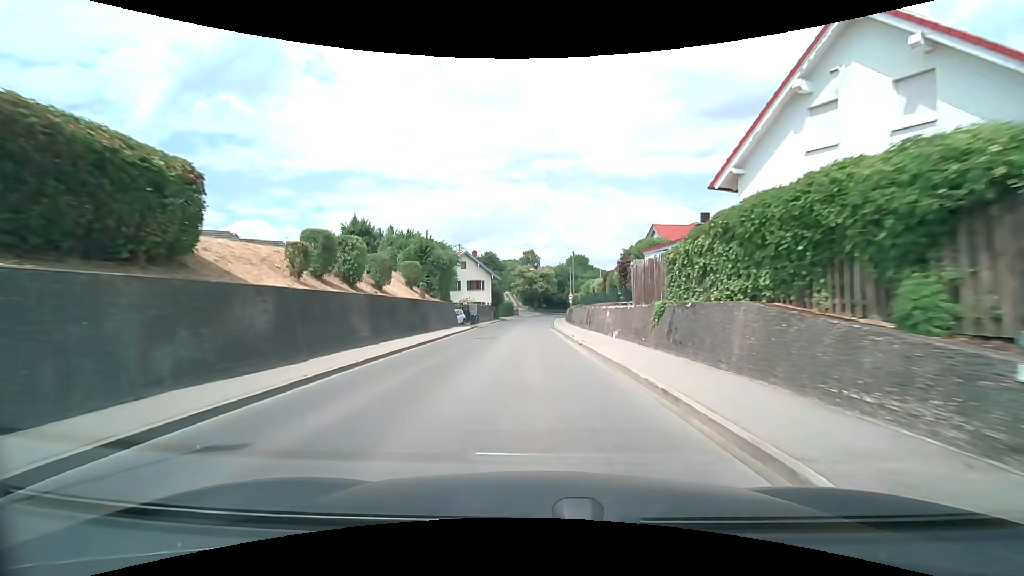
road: secondary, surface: asphalt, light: Day
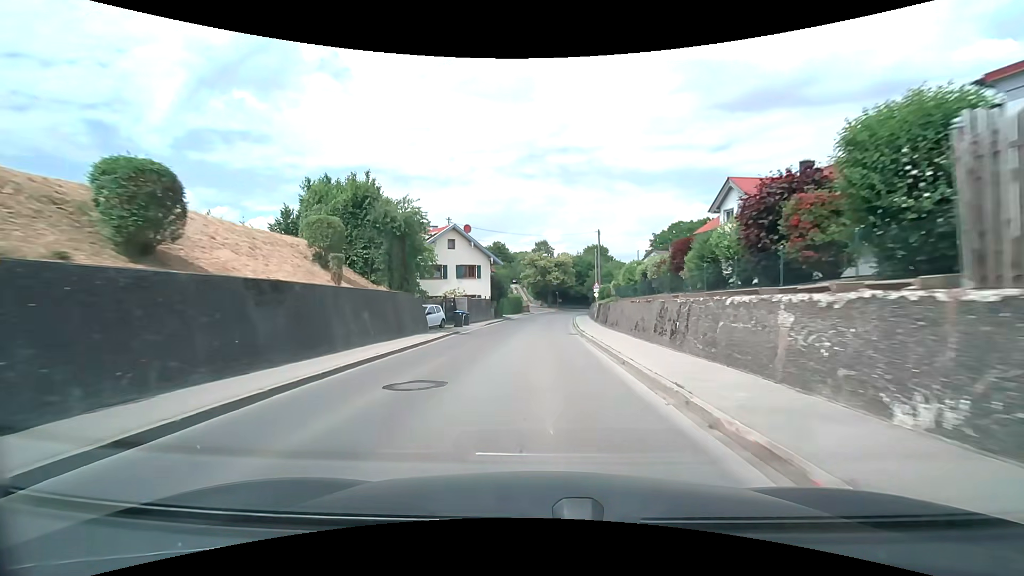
(-0.2, +16.3) m; -1°
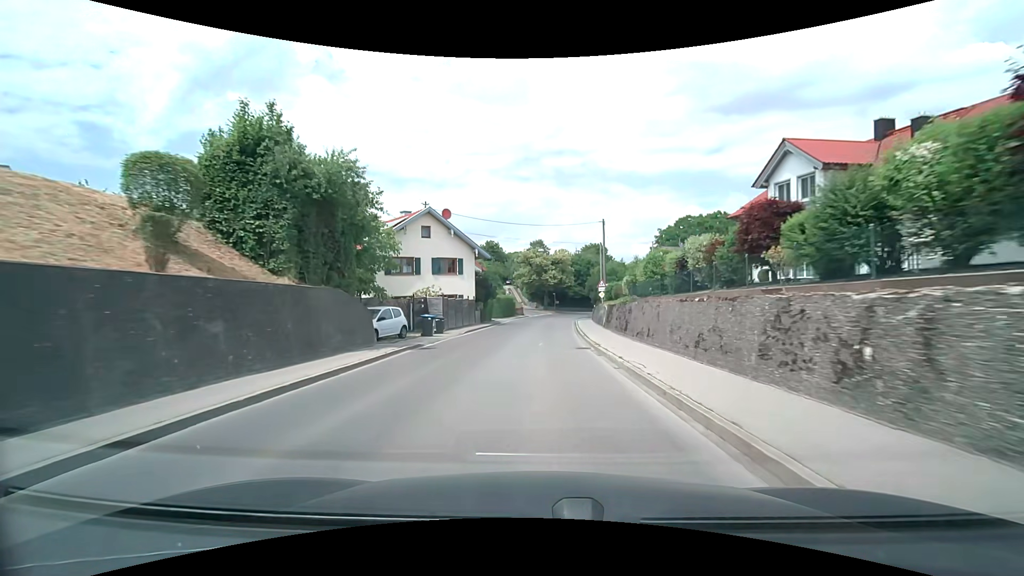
(0.0, +8.2) m; +1°
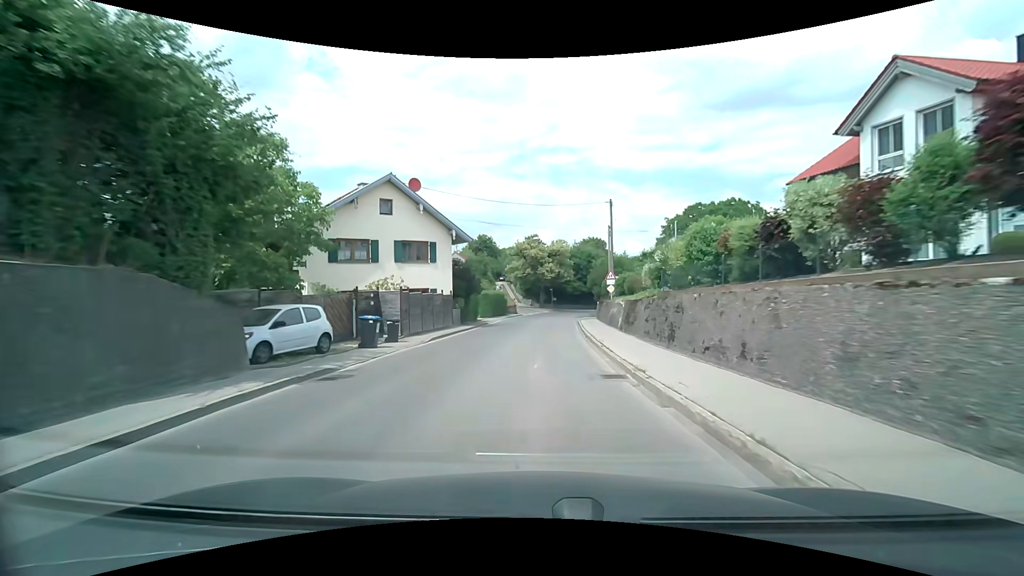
(0.0, +8.1) m; 0°
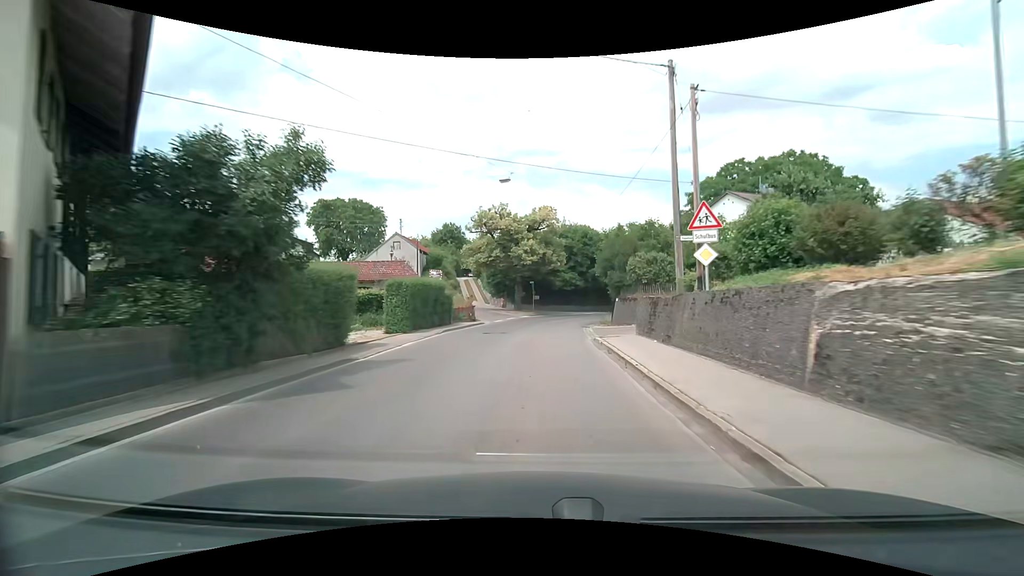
(+0.4, +24.0) m; +2°
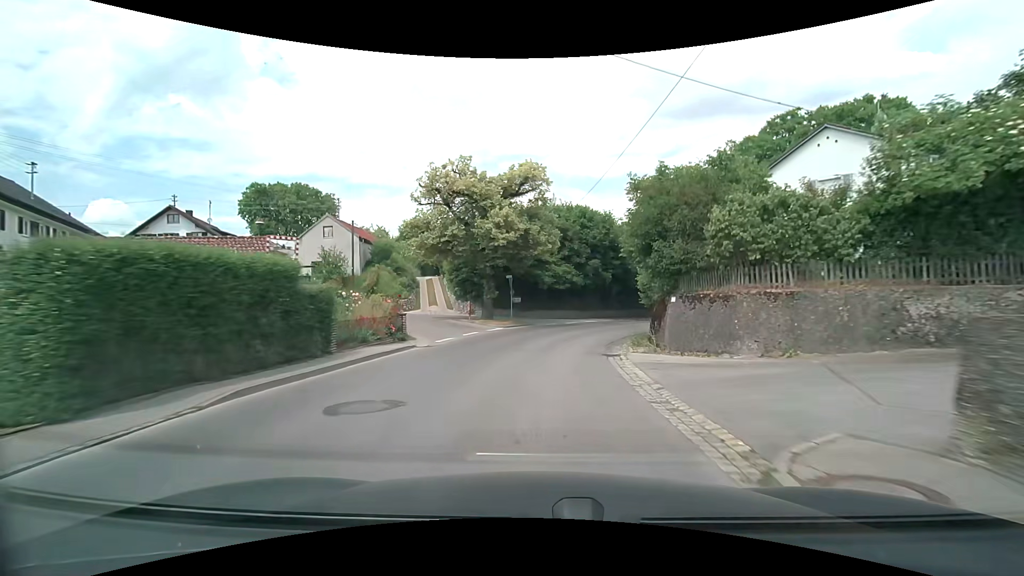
(+0.3, +15.1) m; +2°
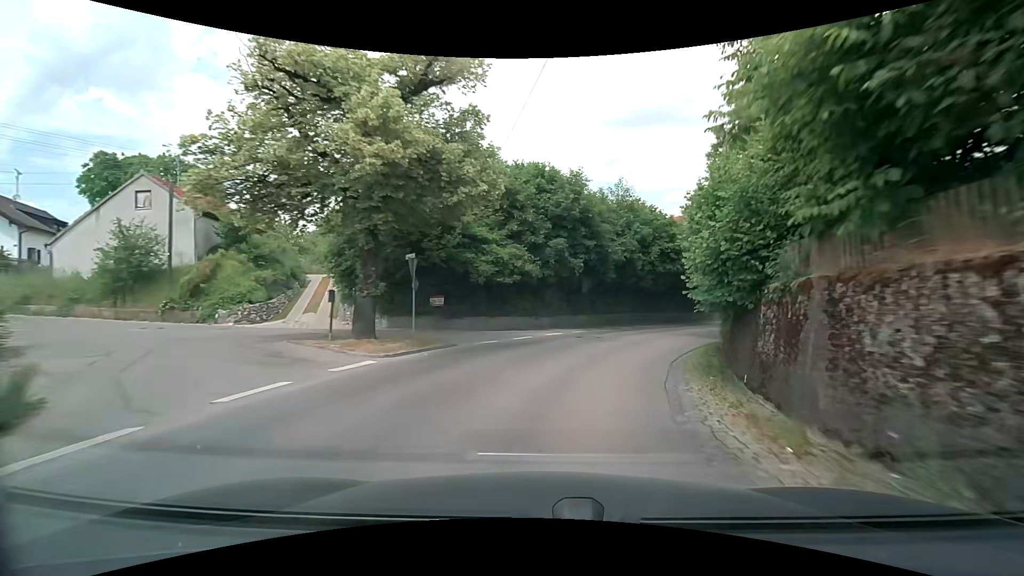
(+0.5, +14.2) m; +5°
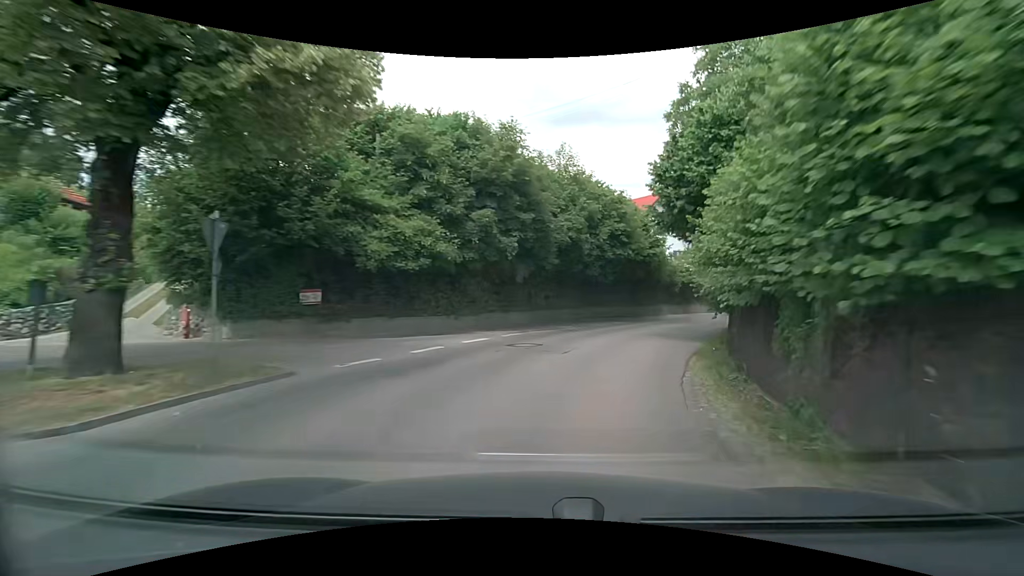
(+0.4, +6.8) m; +7°
(+1, +10) (+4, +20) (+8, +29) (+13, +37) (+20, +45) (+27, +52) (+35, +57) (+44, +62) (+53, +66) (+63, +69) m
